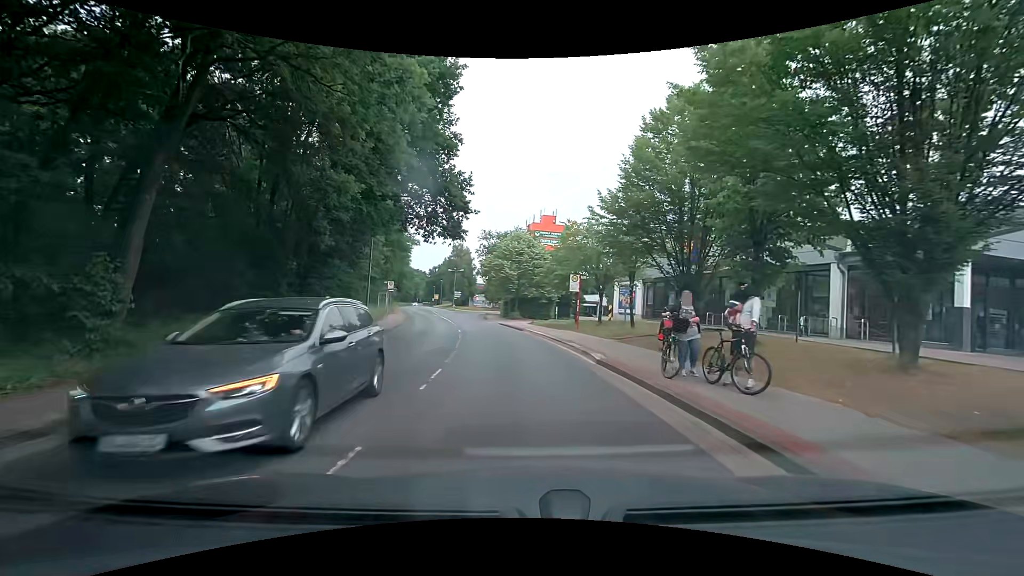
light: Day
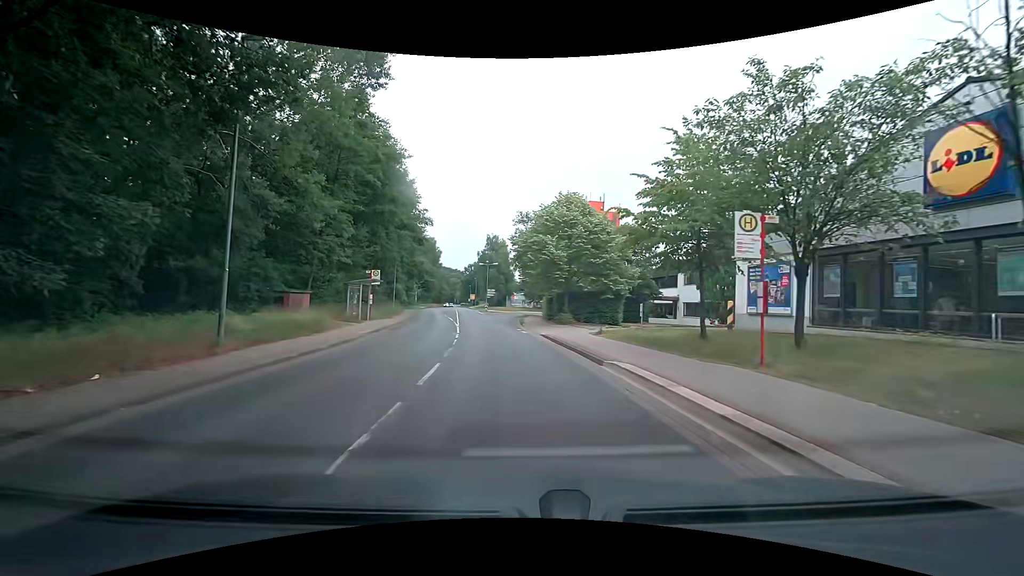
(-0.9, +18.4) m; -4°
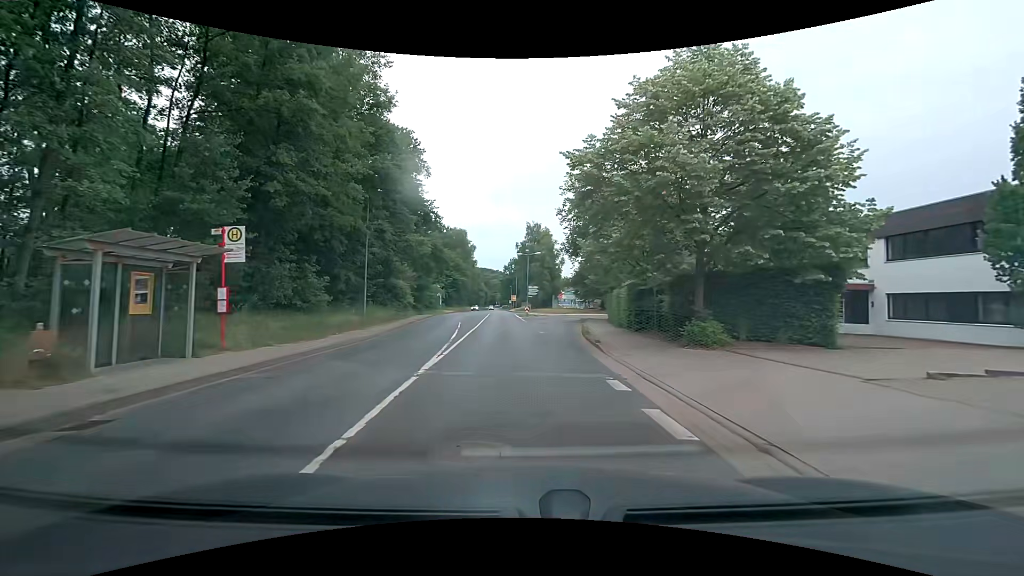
(-1.2, +21.1) m; -6°
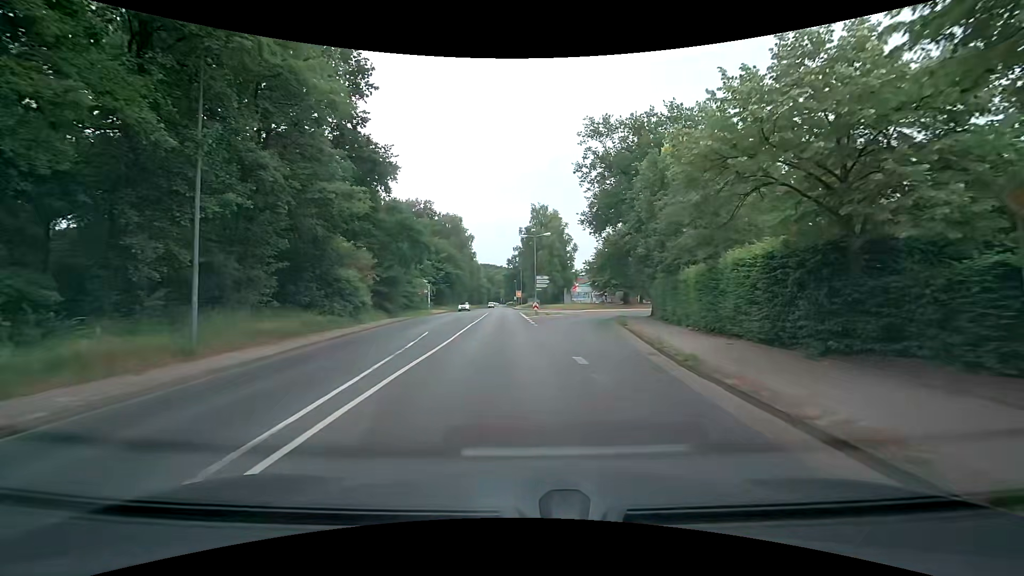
(-0.2, +15.5) m; -1°
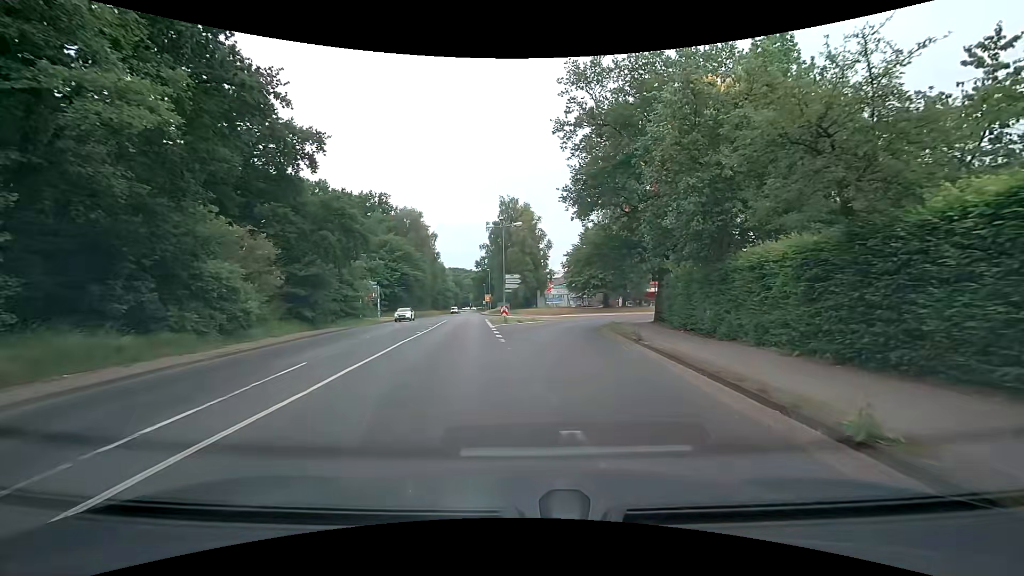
(+0.3, +10.0) m; +3°
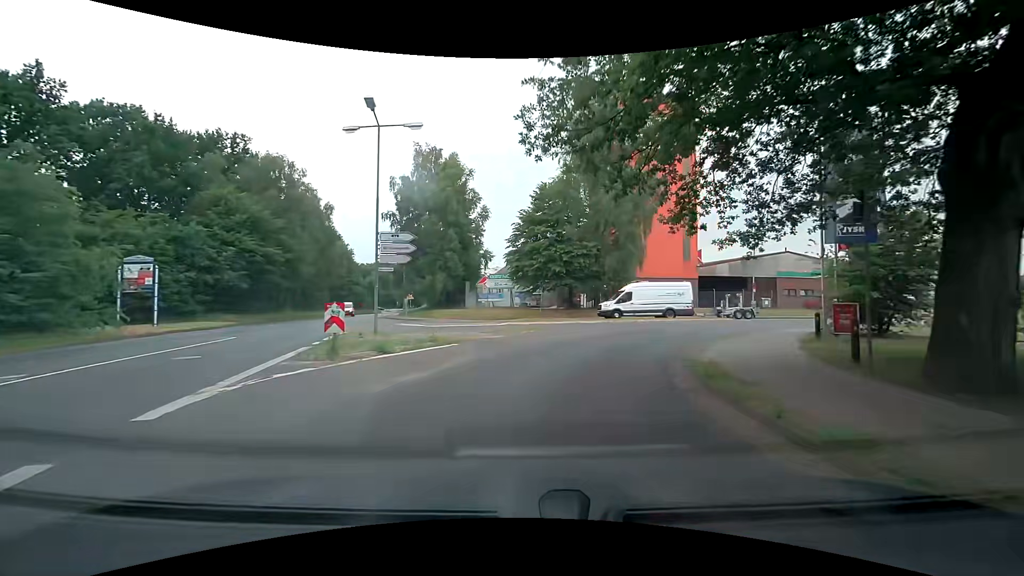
(+1.5, +25.4) m; +7°
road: residential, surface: asphalt
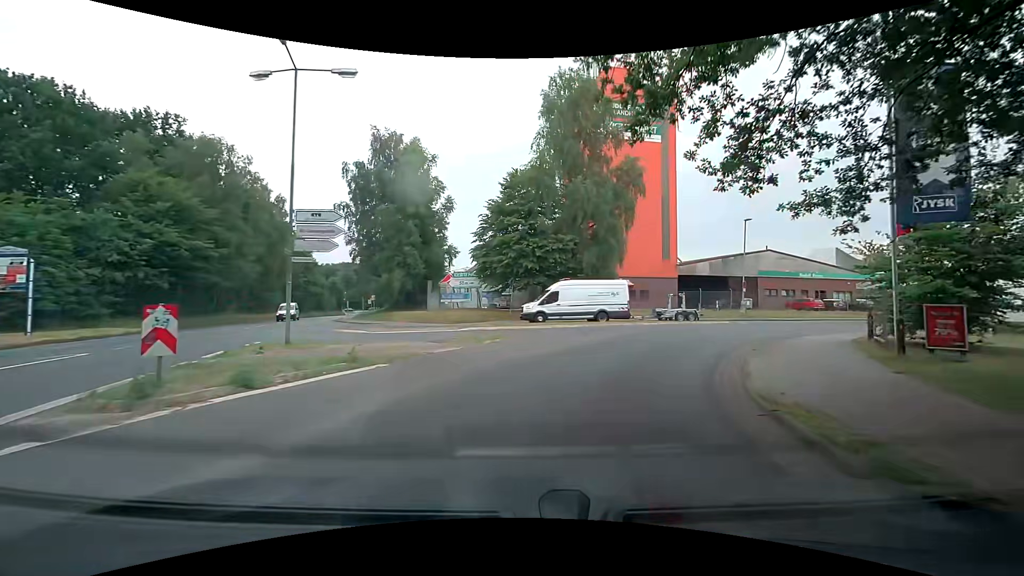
(+0.1, +4.8) m; +3°
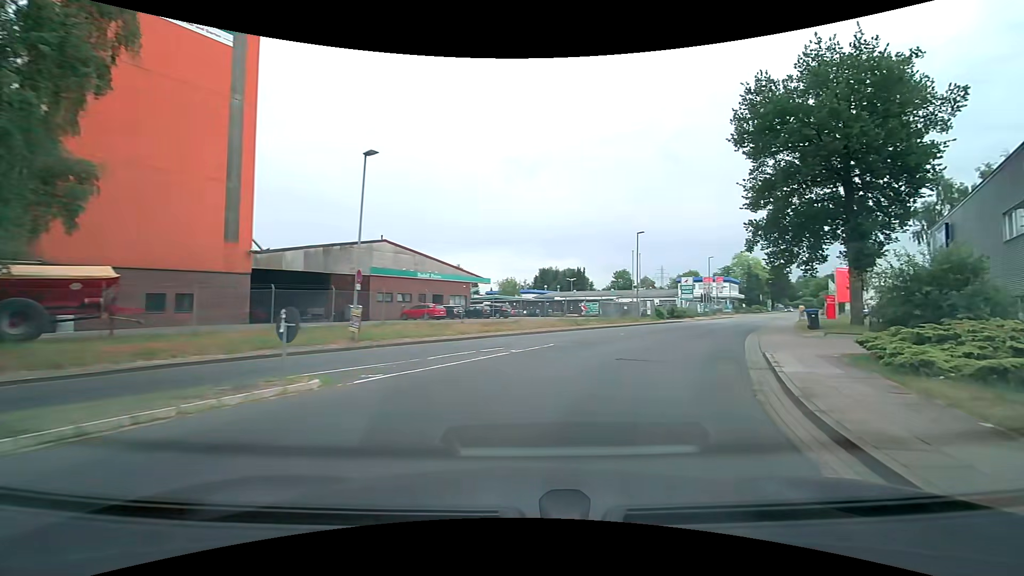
(+7.4, +20.7) m; +43°
(+2, +10) (+6, +19) (+10, +28) (+15, +37) (+20, +45) (+26, +54) (+31, +62) (+36, +71) (+42, +79) (+47, +88) m
